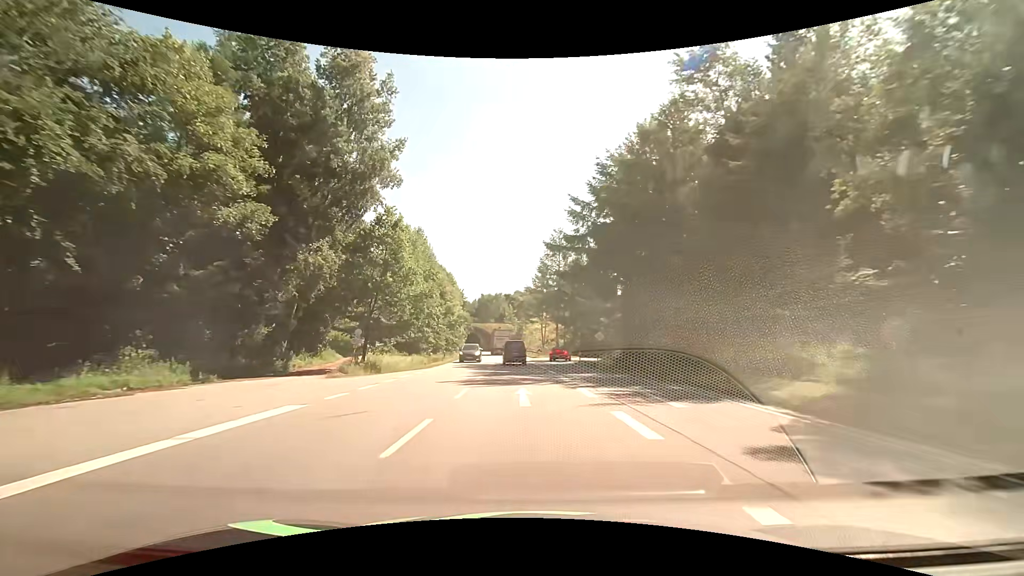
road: primary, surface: asphalt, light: Day
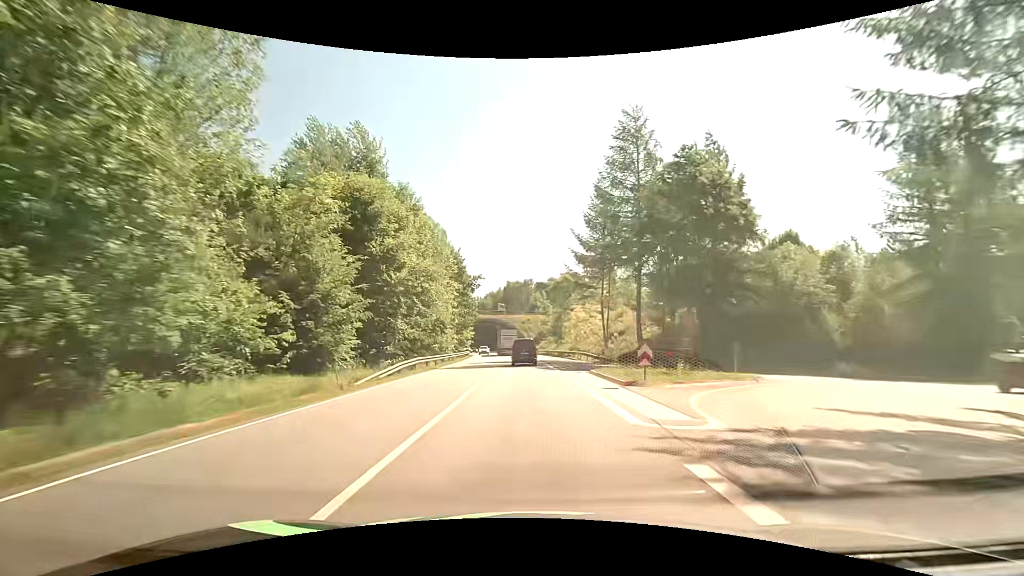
(-1.4, +46.5) m; -3°
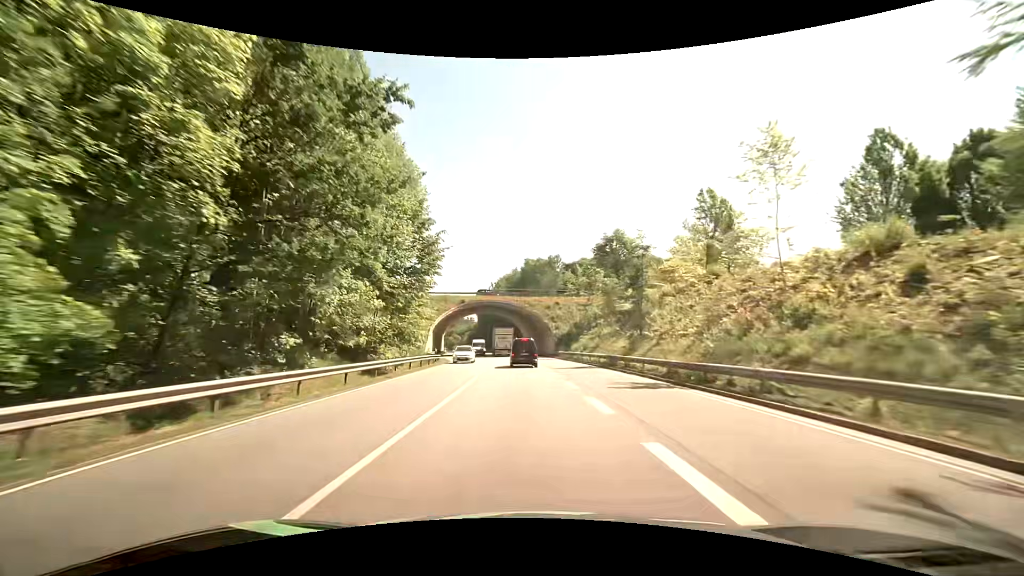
(-1.3, +47.1) m; -3°
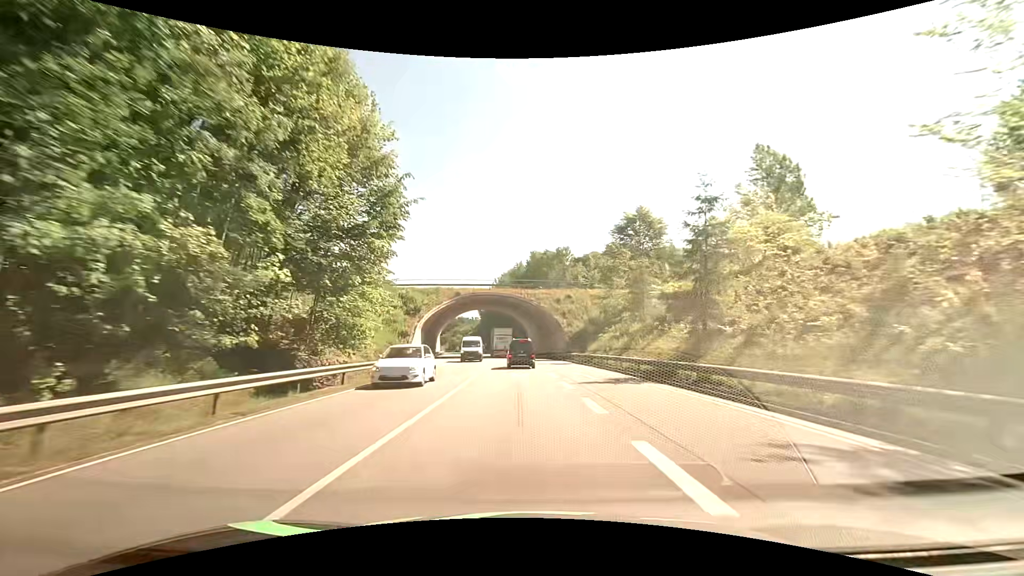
(0.0, +11.8) m; 0°
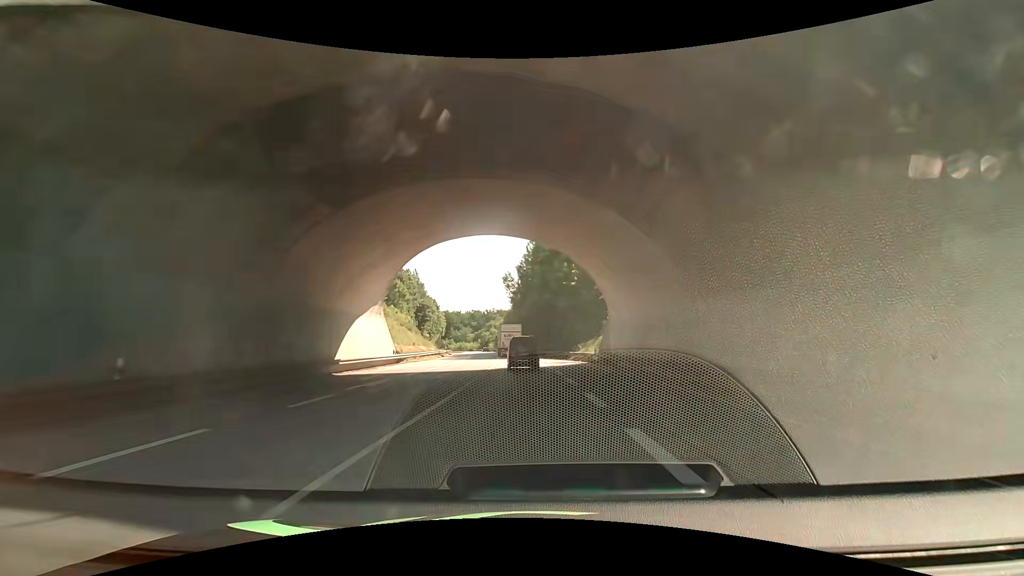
(-2.5, +59.0) m; -5°
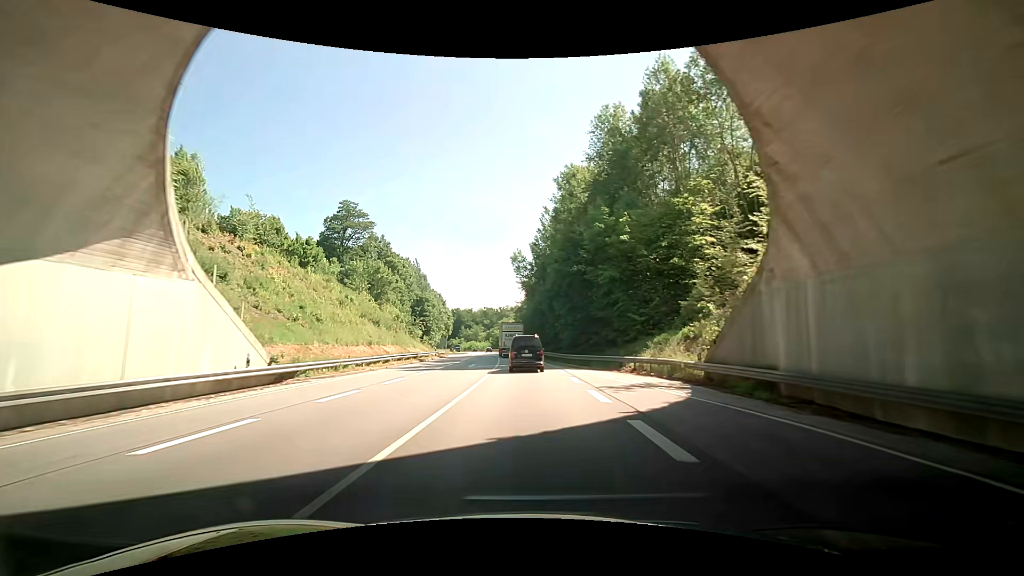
(-0.5, +23.0) m; -1°
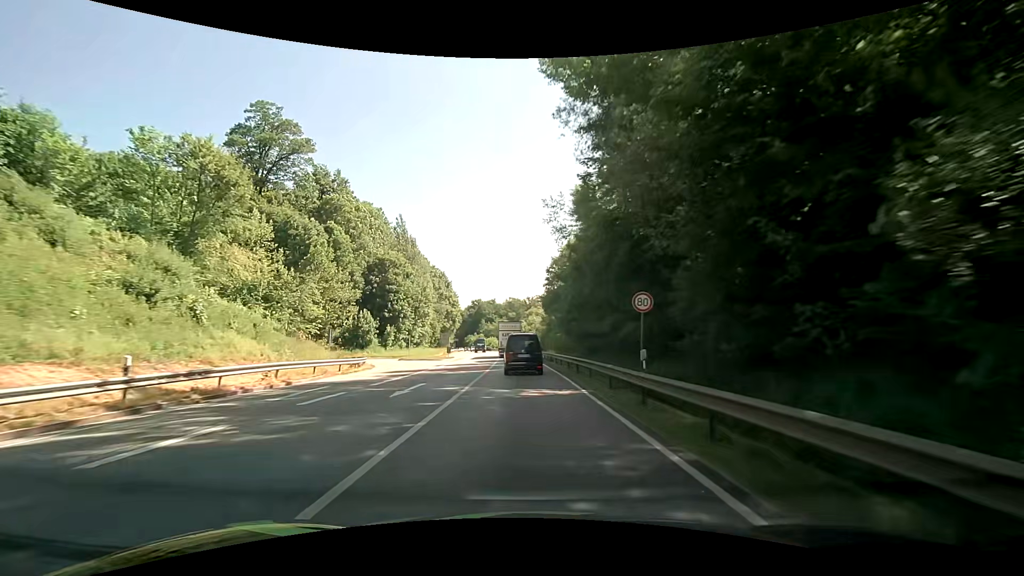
(-1.7, +55.3) m; -4°
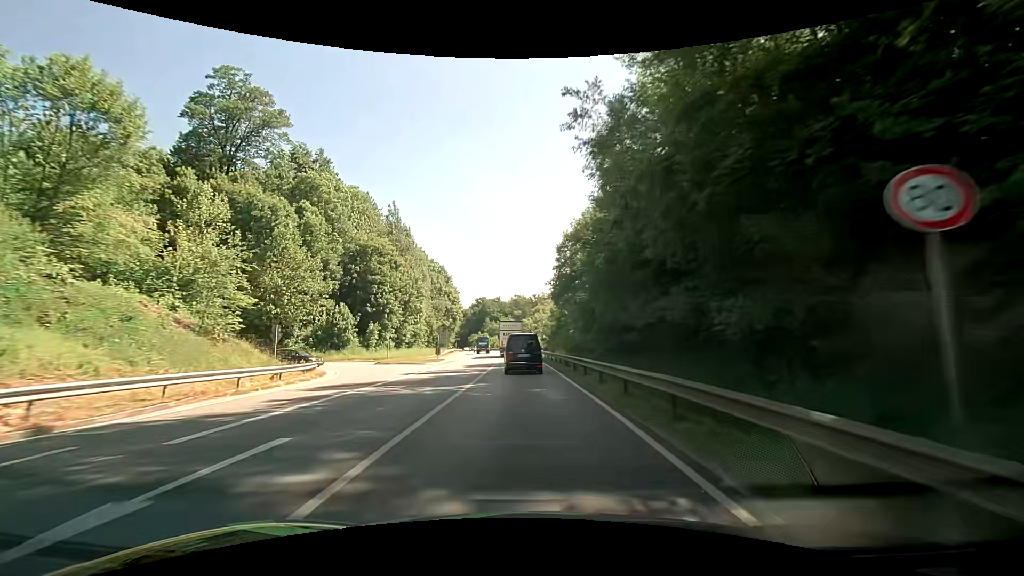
(-0.1, +10.6) m; -1°
(0, +10) (0, +20) (-1, +30) (-1, +40) (-1, +50) (-2, +60) (-3, +70) (-3, +80) (-4, +90) (-6, +100) m
